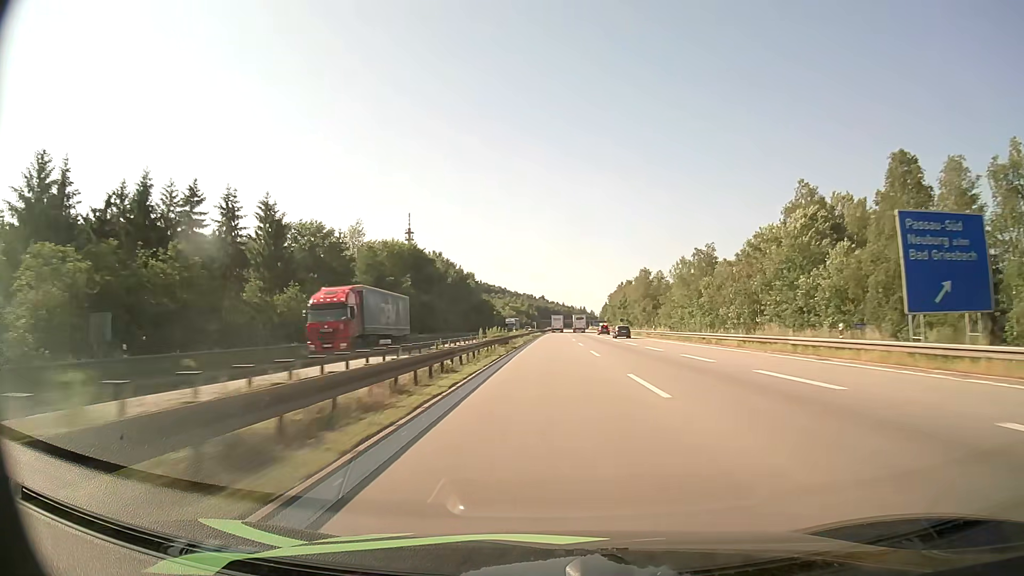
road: motorway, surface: asphalt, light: Day
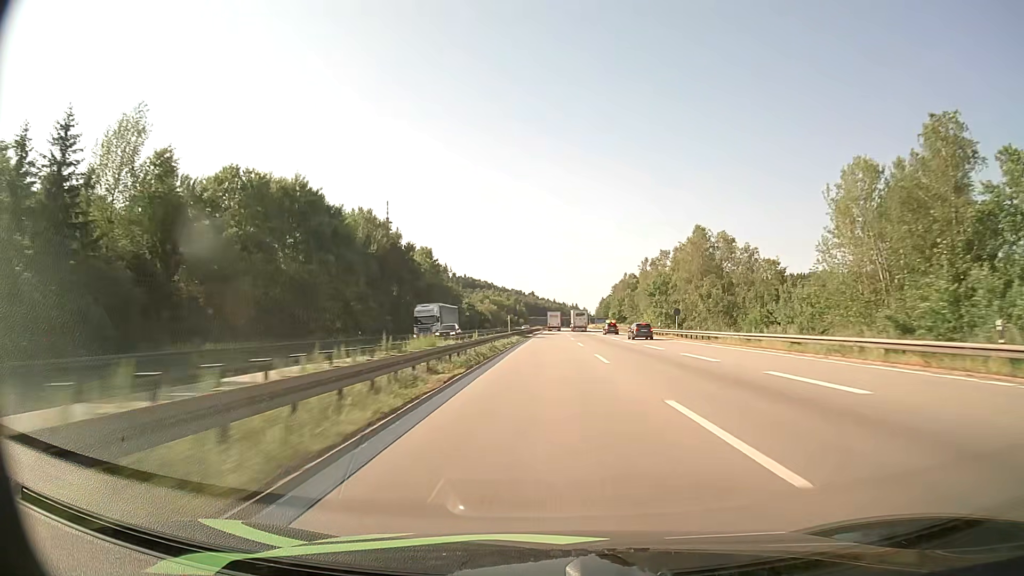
(+0.4, +61.1) m; +1°
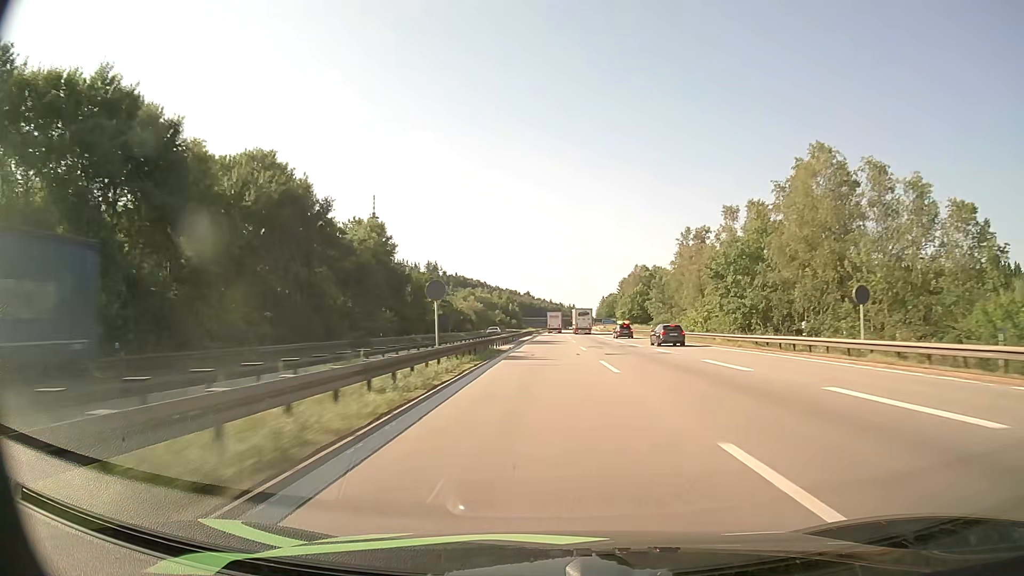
(+0.2, +40.0) m; 0°
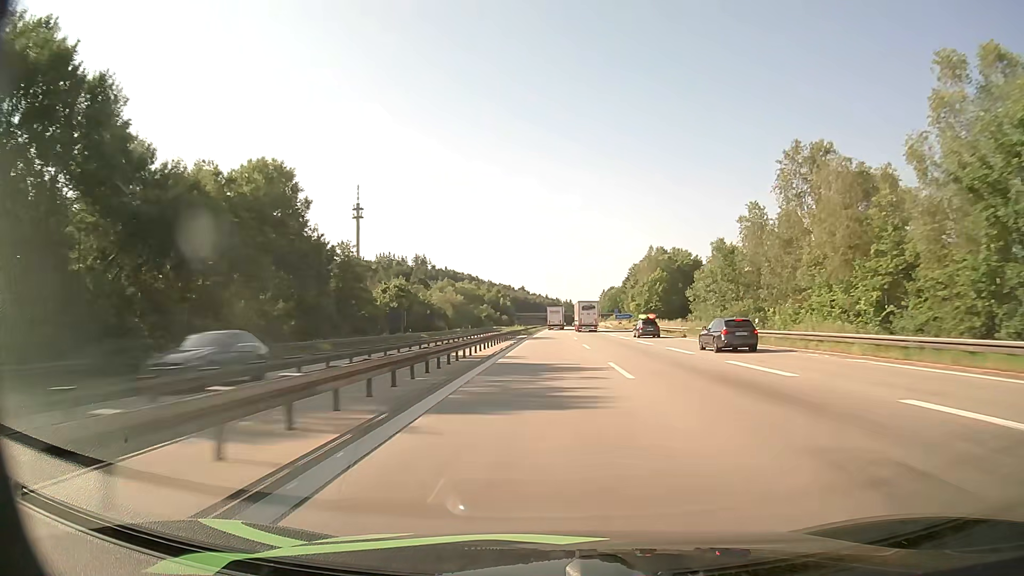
(+0.1, +39.1) m; 0°
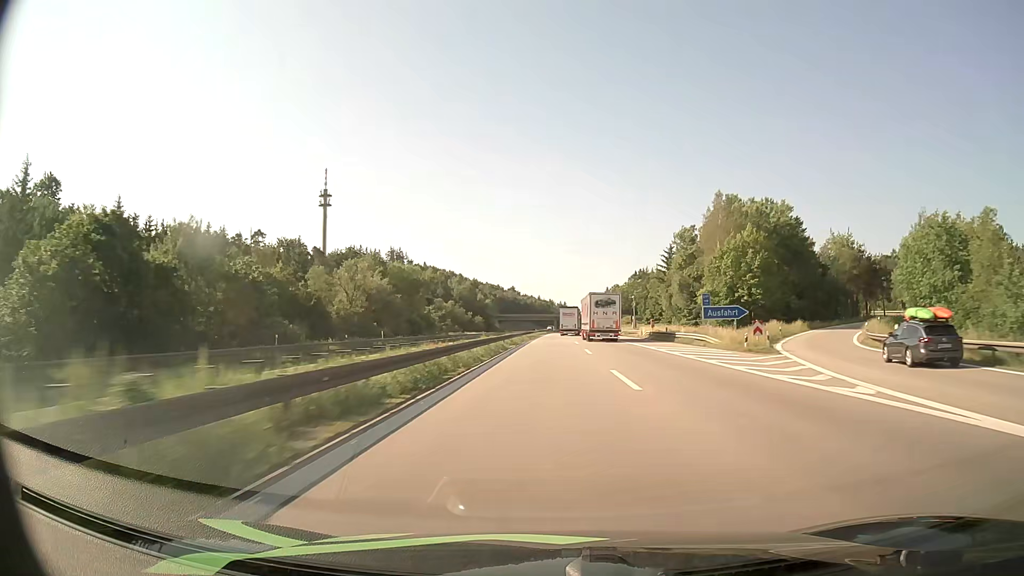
(+0.4, +75.8) m; +1°
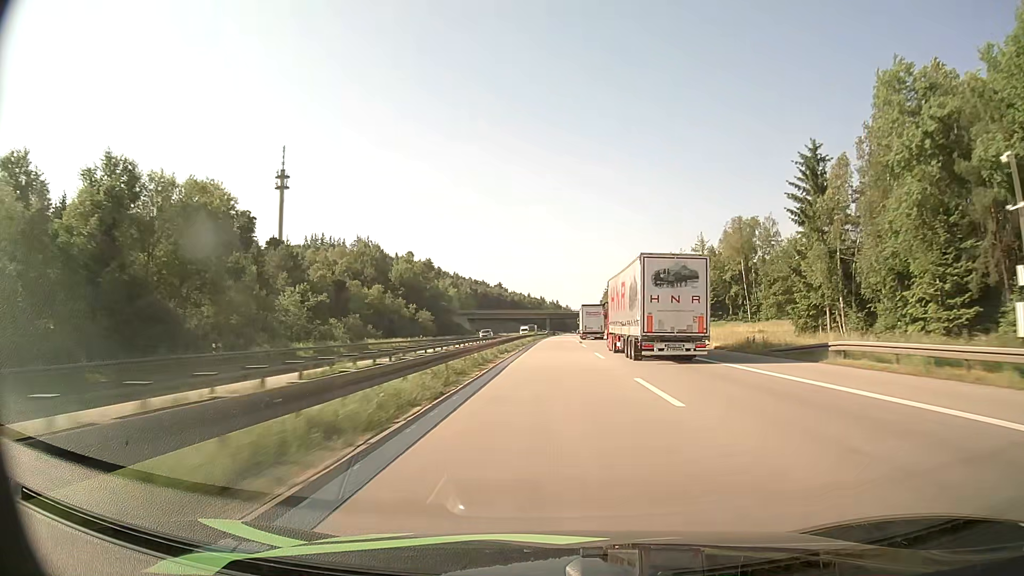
(+0.2, +74.8) m; +1°
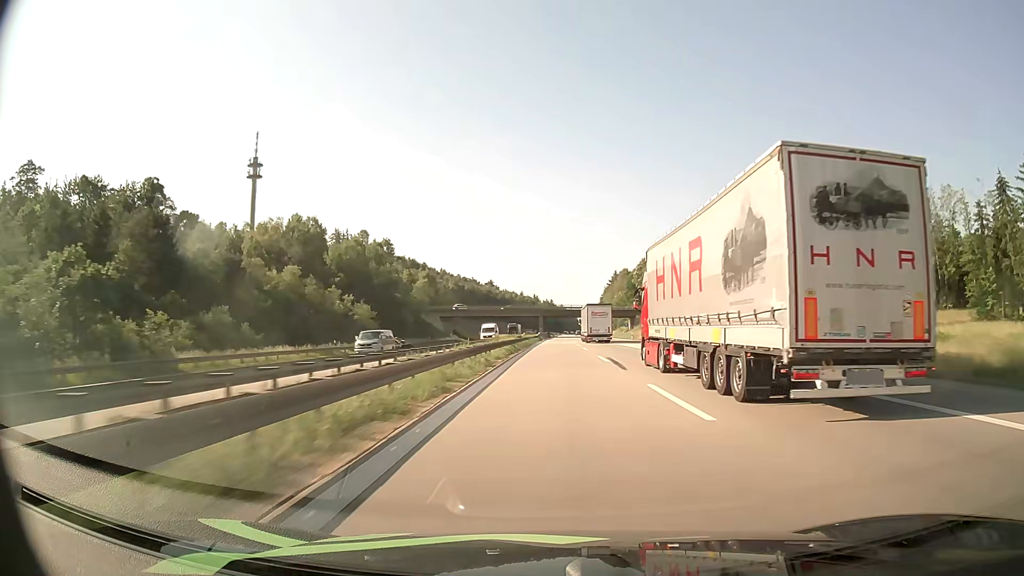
(+0.2, +37.7) m; +1°
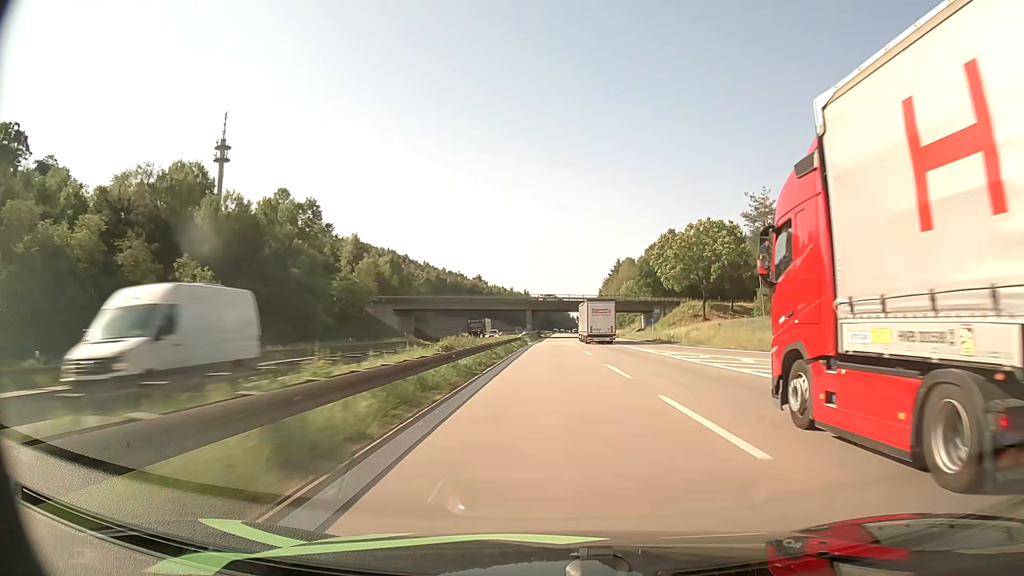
(+0.2, +38.1) m; +1°
(0, +10) (0, +20) (0, +30) (0, +40) (0, +50) (+1, +60) (+1, +70) (+1, +80) (+1, +90) (+1, +100) m
